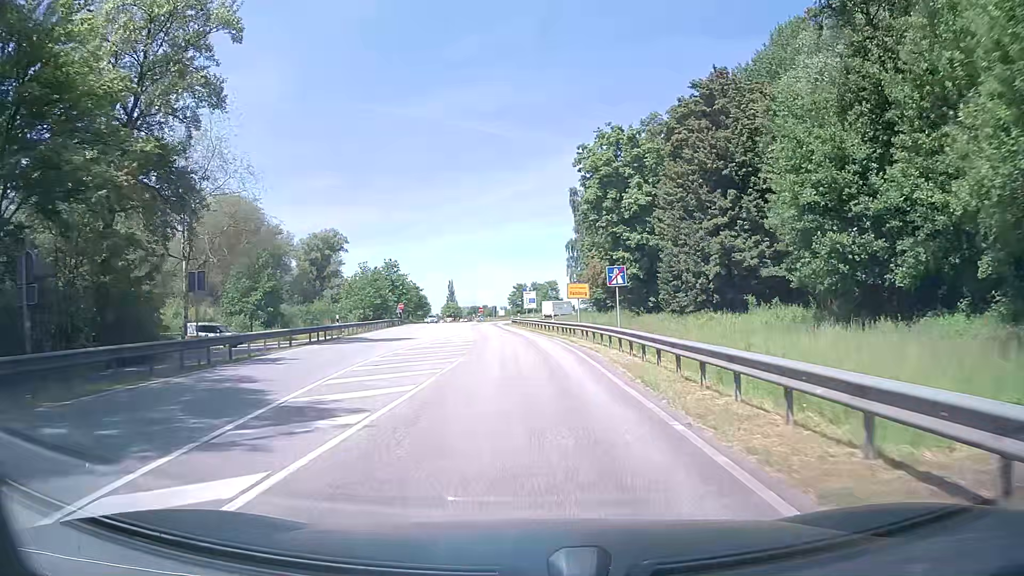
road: motorway_link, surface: asphalt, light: Day
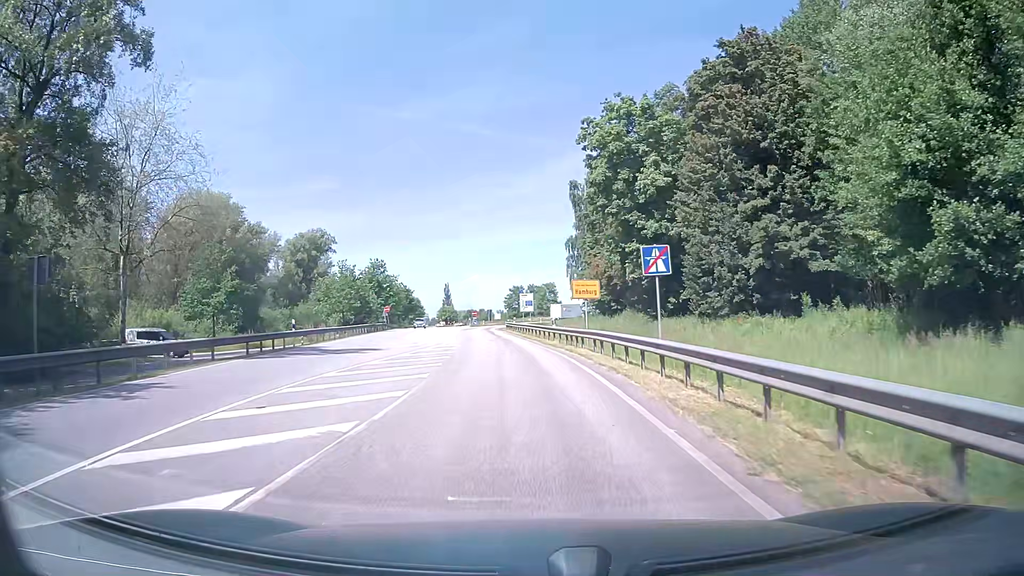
(0.0, +7.6) m; 0°
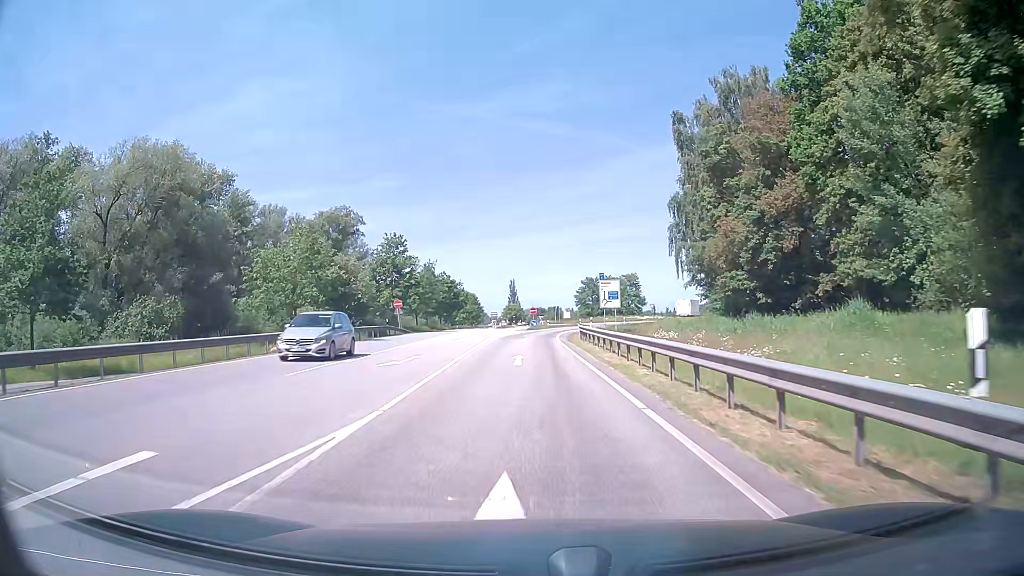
(-1.3, +30.2) m; -6°
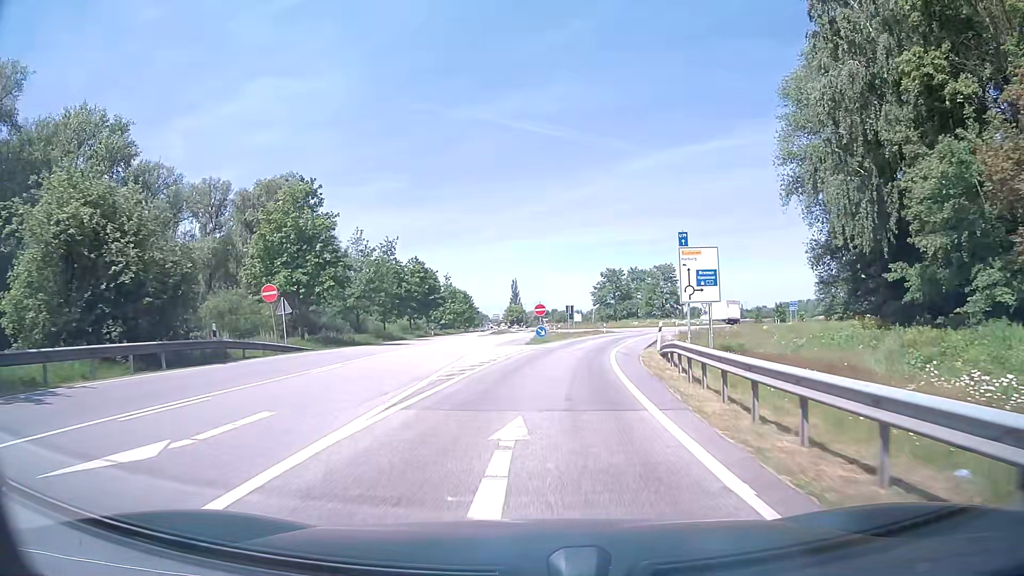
(-0.4, +30.5) m; -1°
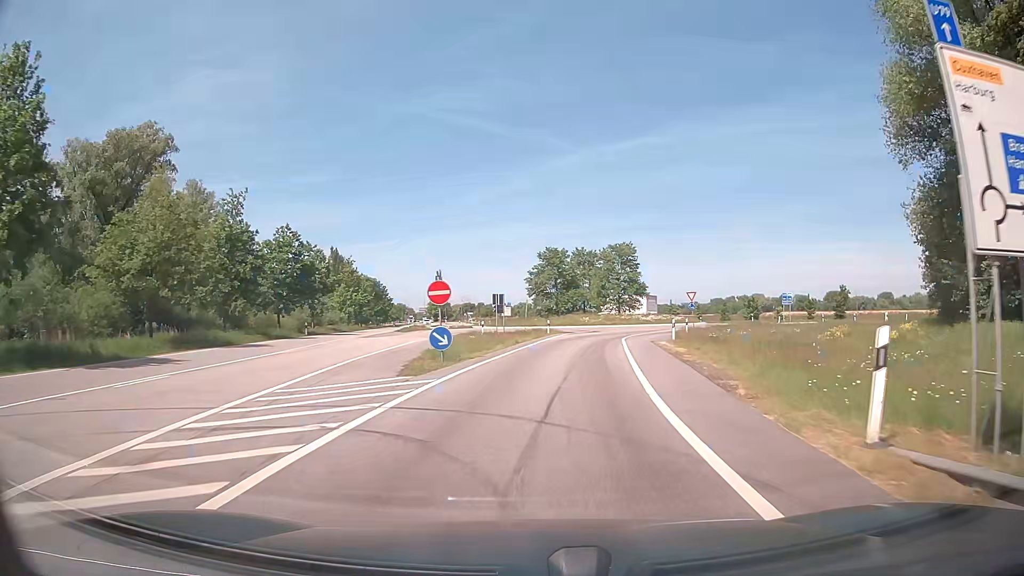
(+1.0, +22.8) m; +6°
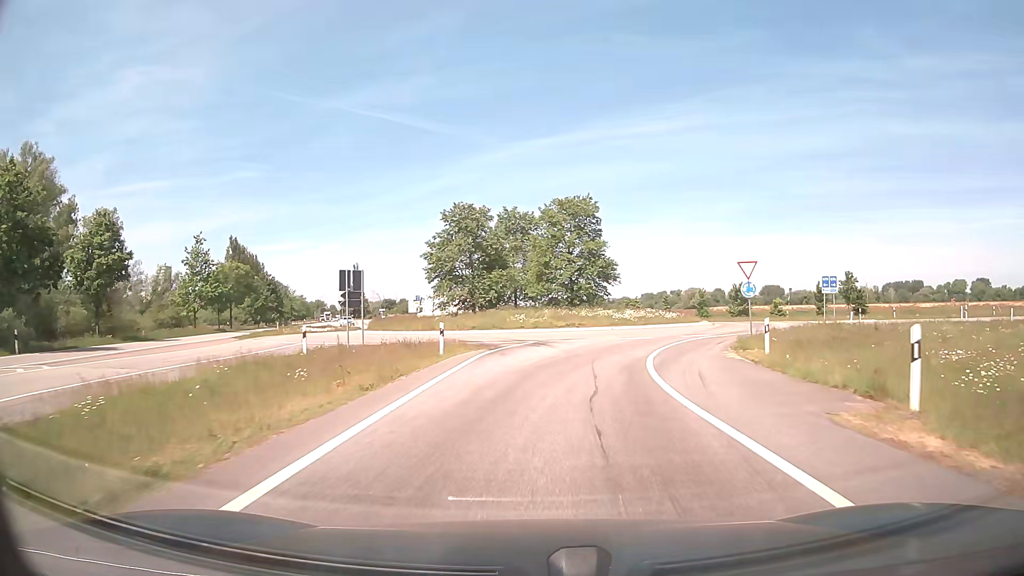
(+1.6, +28.2) m; +6°
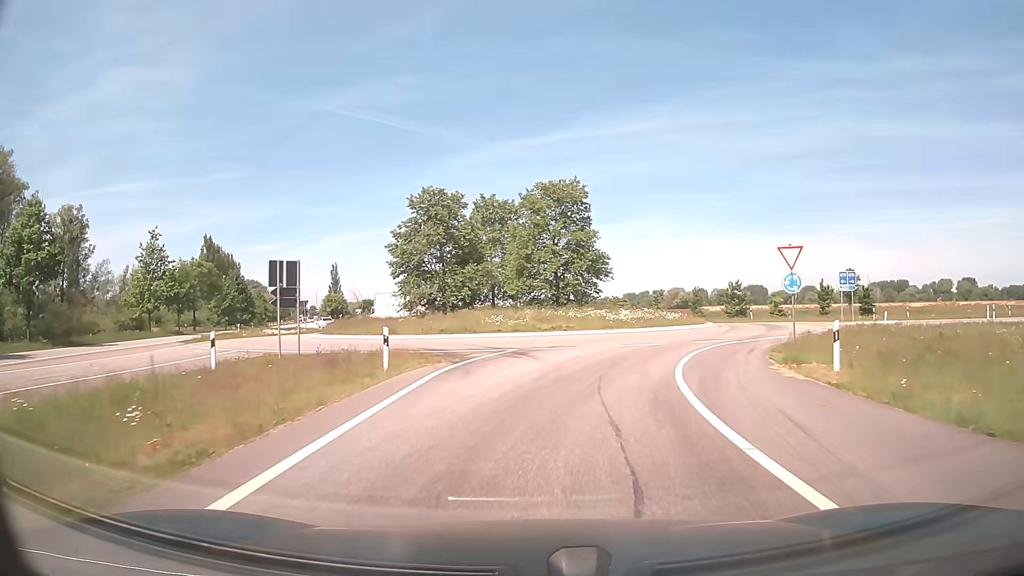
(+0.1, +6.1) m; +1°
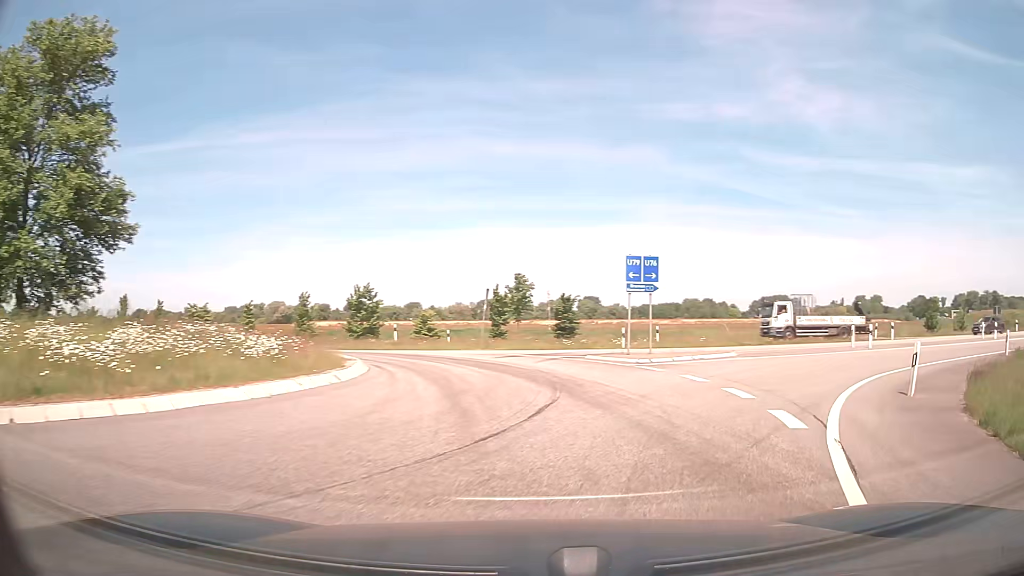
(+4.2, +24.3) m; +35°
(+1, +10) (0, +20) (-5, +28) (-14, +33) (-24, +32) (-34, +31) (-43, +32) (-53, +35) (-62, +40) (-70, +45) m
